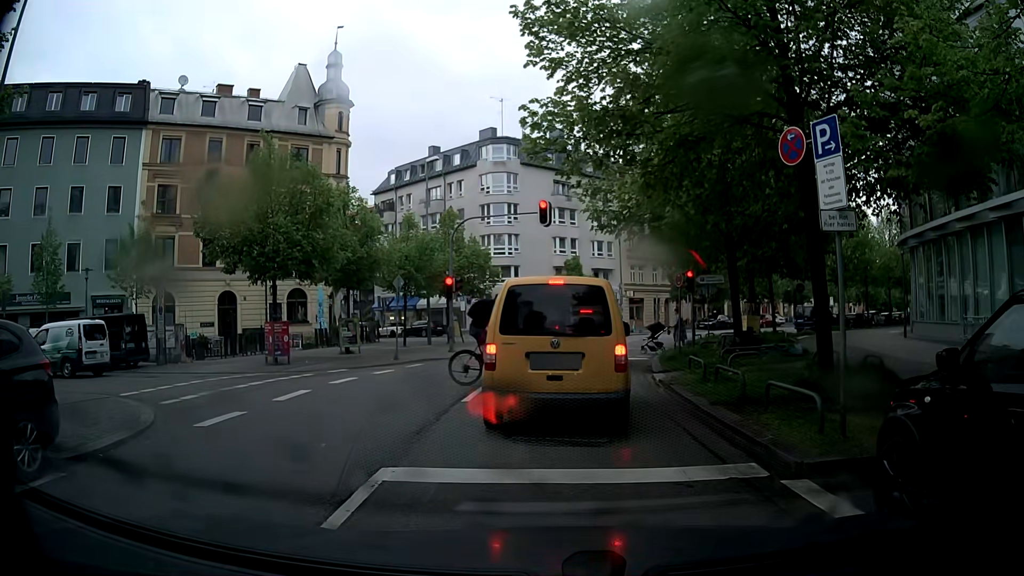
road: tertiary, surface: asphalt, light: Day
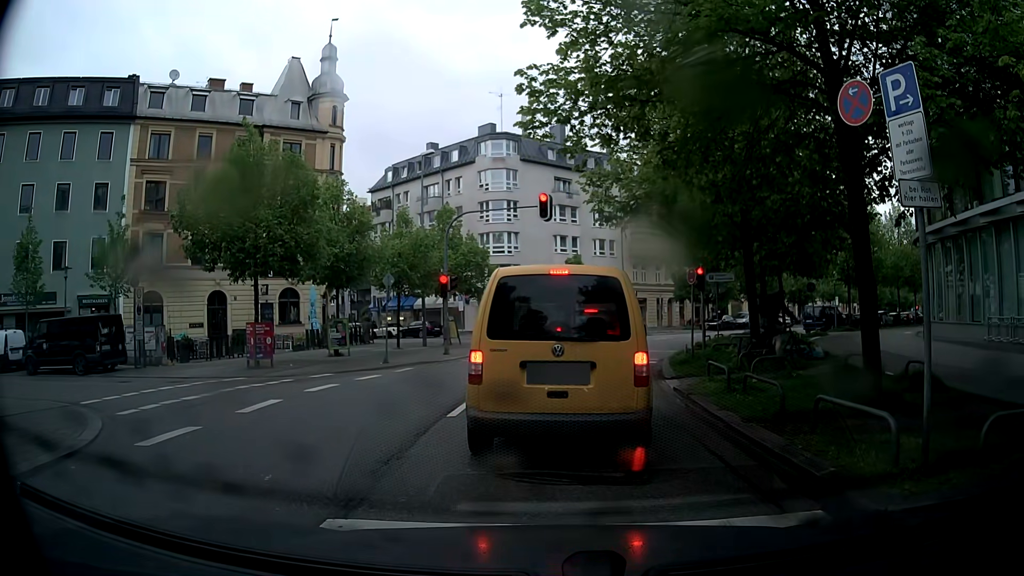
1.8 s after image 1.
(0.0, +1.6) m; 0°
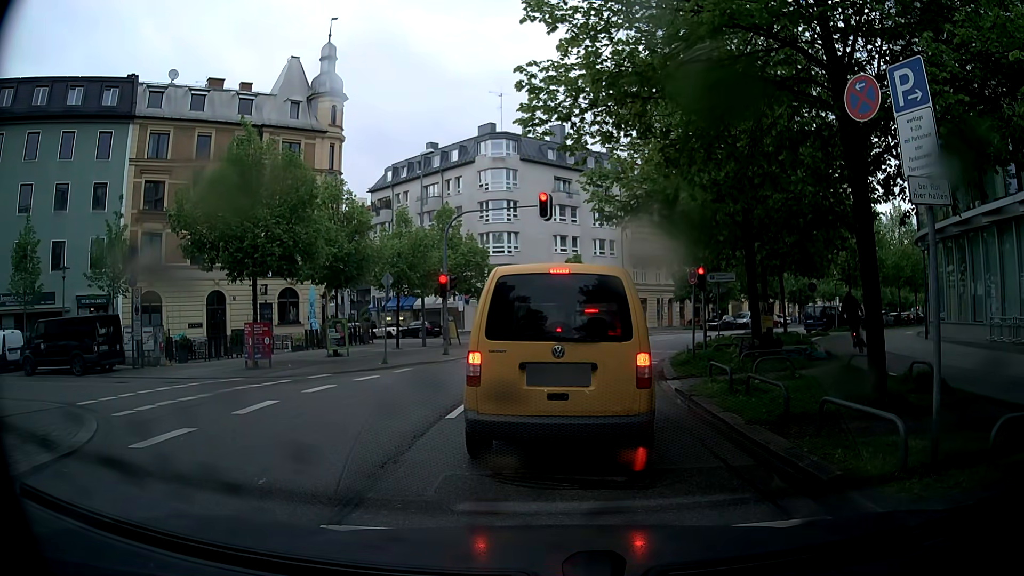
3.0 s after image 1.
(0.0, +0.2) m; 0°
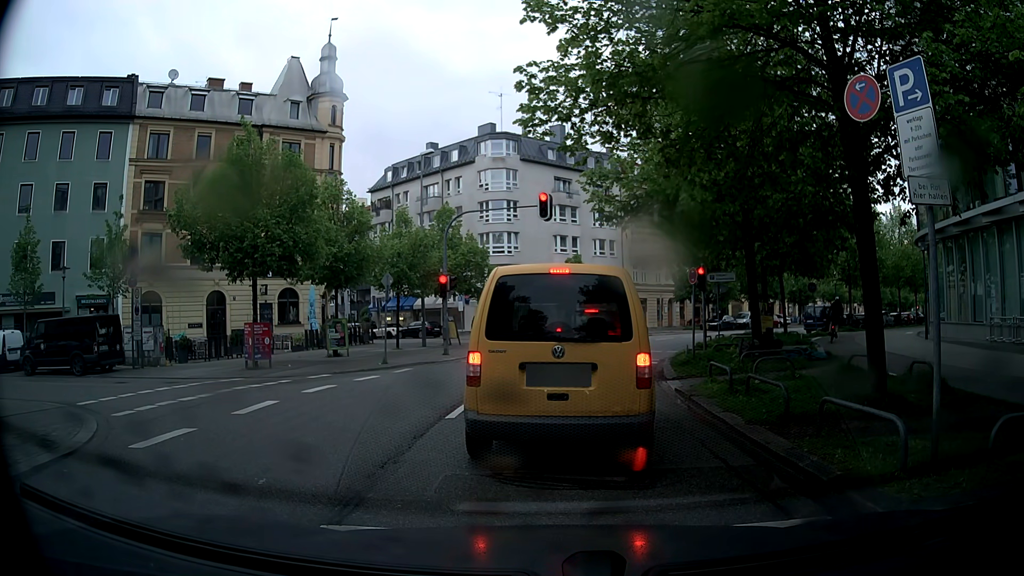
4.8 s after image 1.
(0.0, 0.0) m; 0°
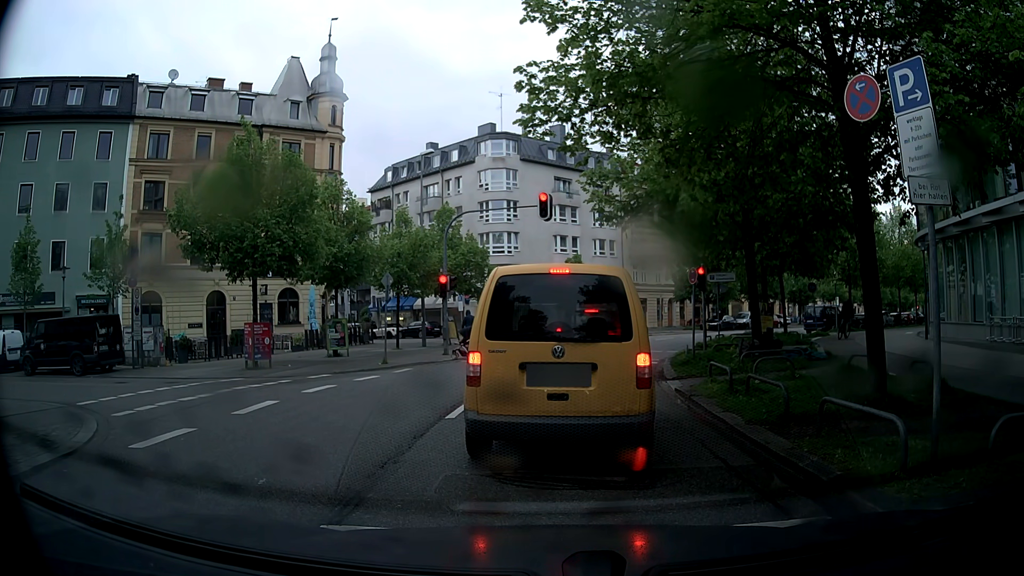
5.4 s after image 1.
(0.0, 0.0) m; 0°
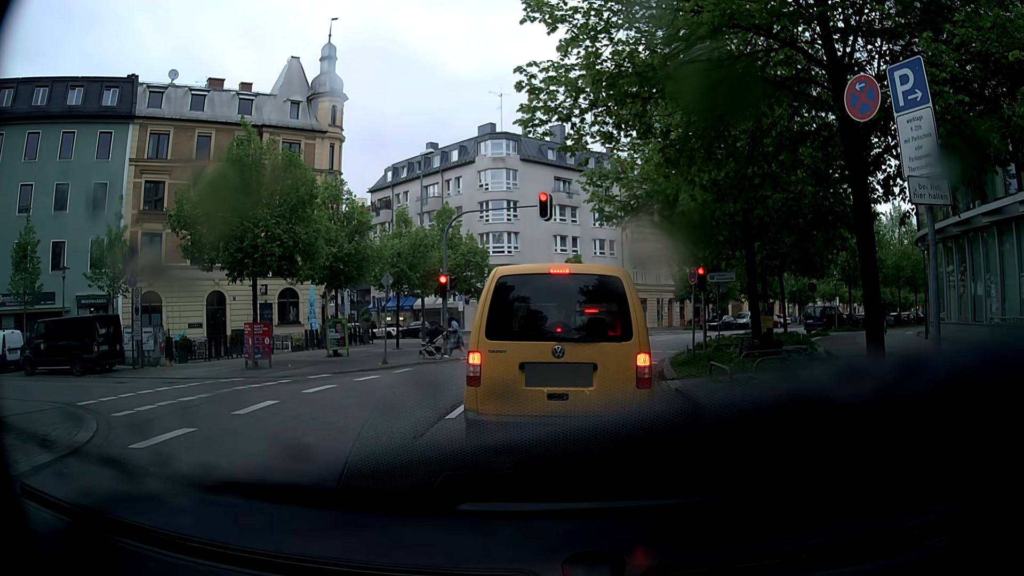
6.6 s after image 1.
(0.0, 0.0) m; 0°
